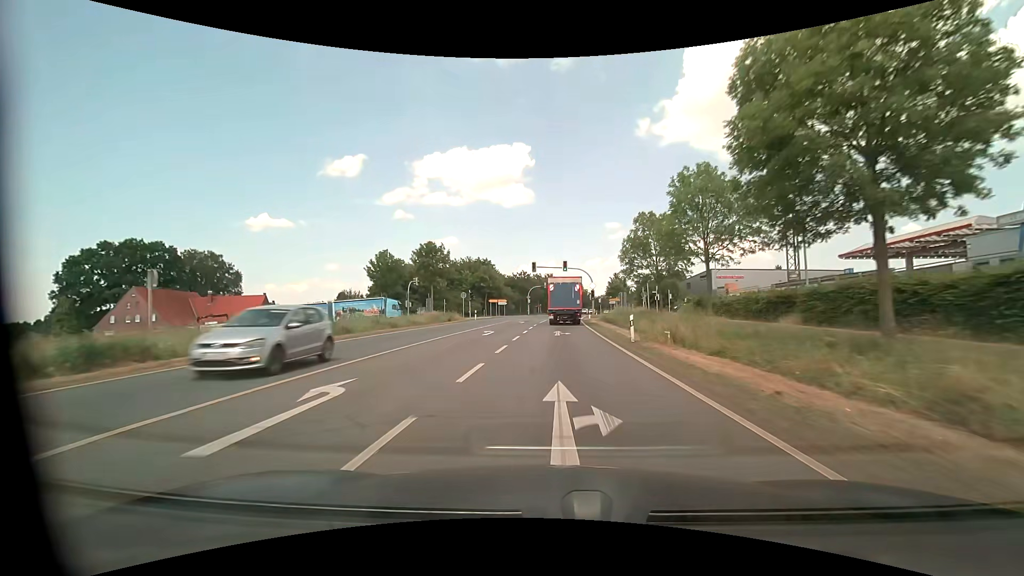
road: primary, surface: asphalt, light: Day
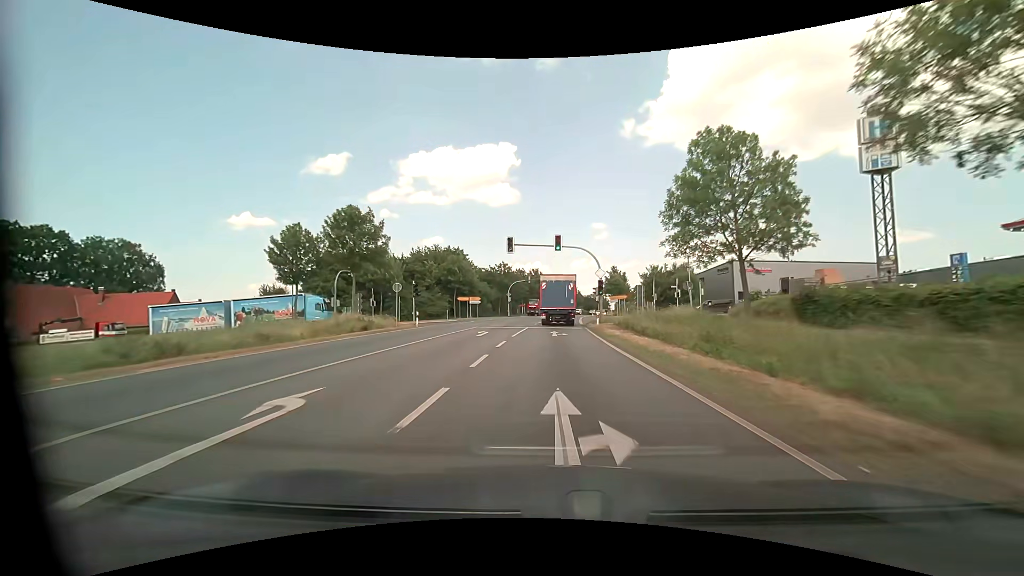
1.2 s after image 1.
(+0.2, +21.3) m; +2°
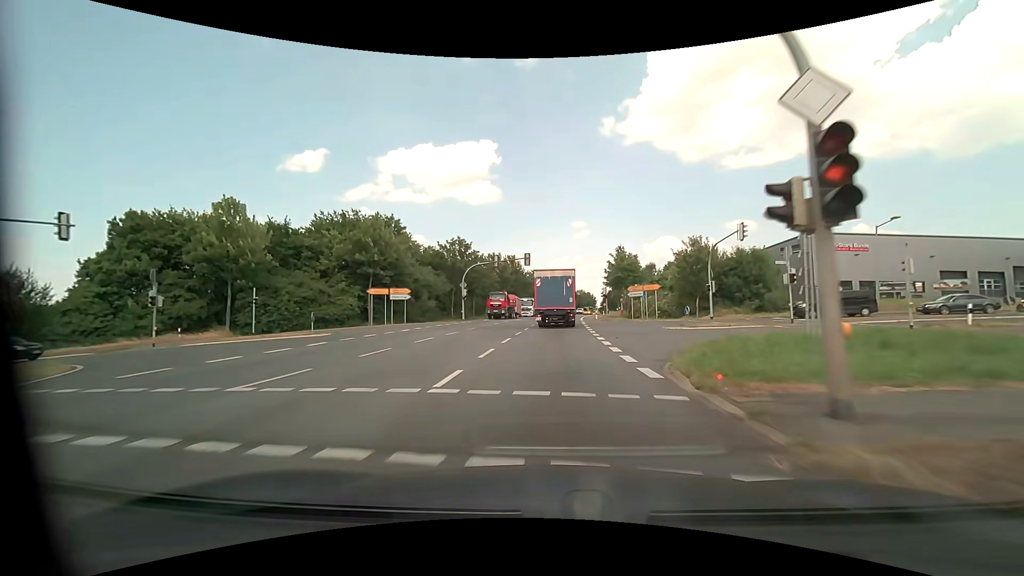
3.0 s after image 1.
(+0.6, +32.7) m; +2°
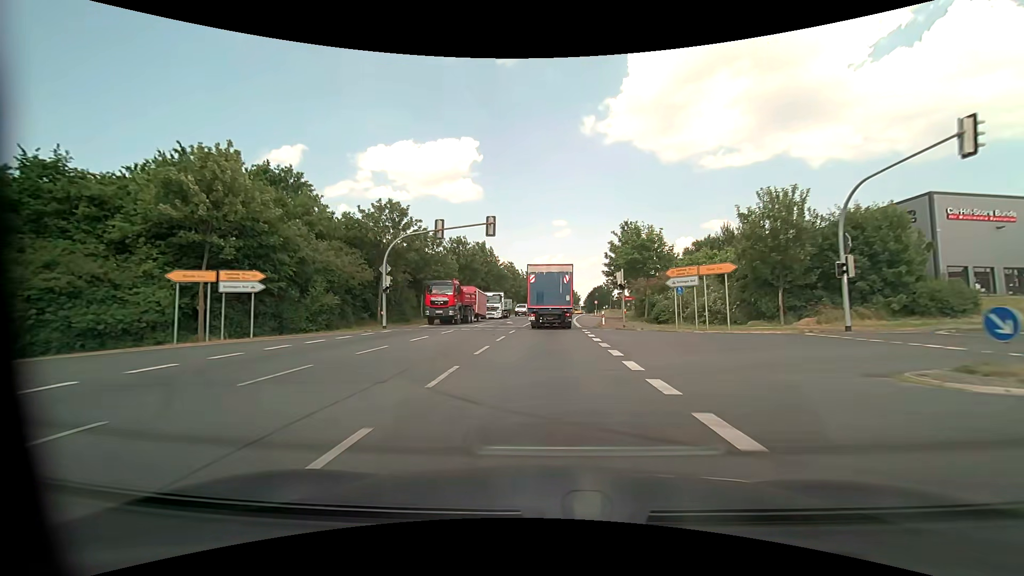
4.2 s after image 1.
(+0.4, +21.5) m; +2°
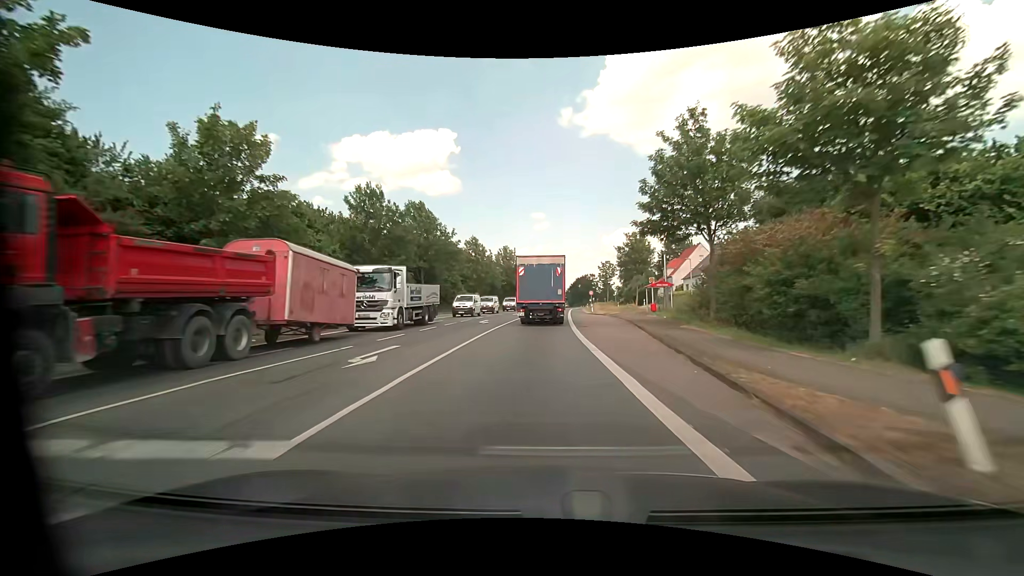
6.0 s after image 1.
(+0.7, +30.2) m; +3°
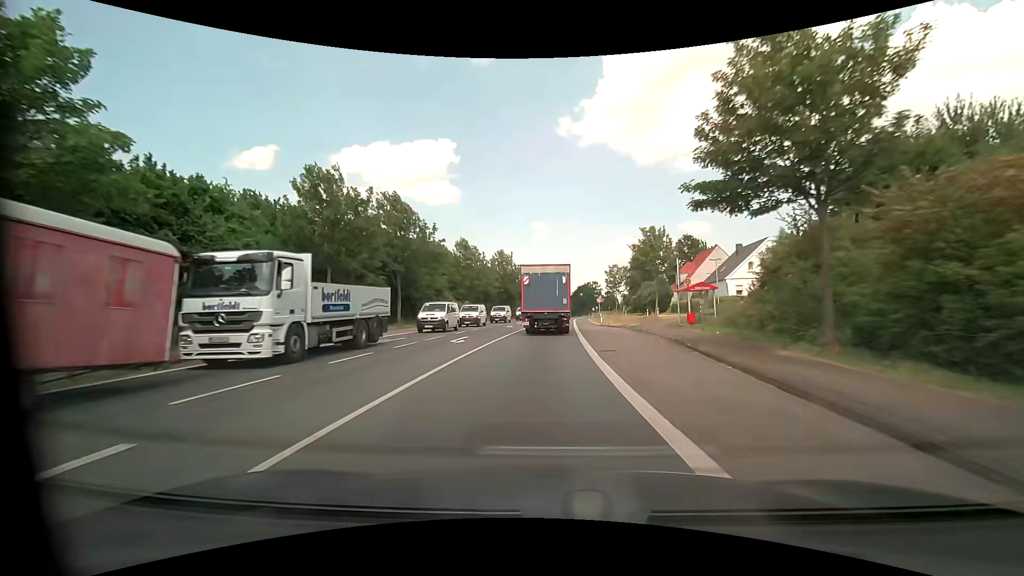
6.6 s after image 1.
(0.0, +9.7) m; 0°
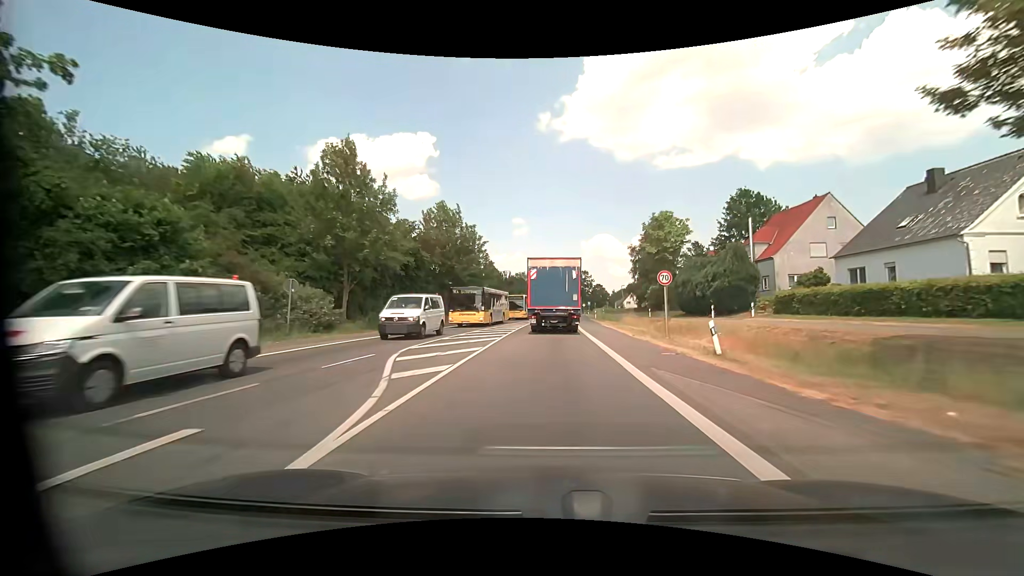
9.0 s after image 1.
(+0.6, +40.2) m; +2°
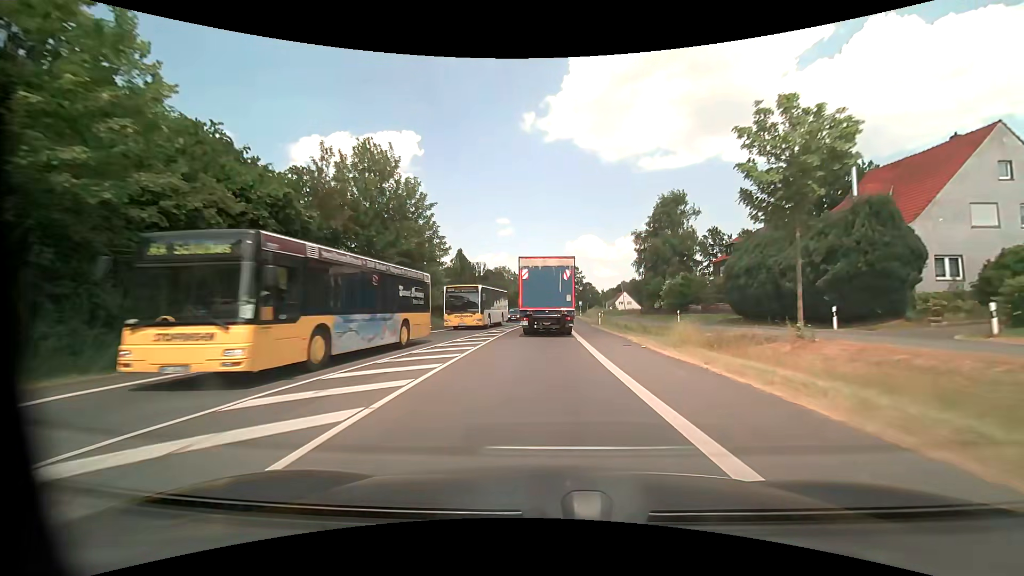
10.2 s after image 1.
(+0.3, +20.3) m; +2°
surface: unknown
(0, +10) (0, +20) (0, +30) (+1, +40) (+1, +50) (+1, +60) (+2, +70) (+2, +80) (+2, +90) (+2, +100) m
